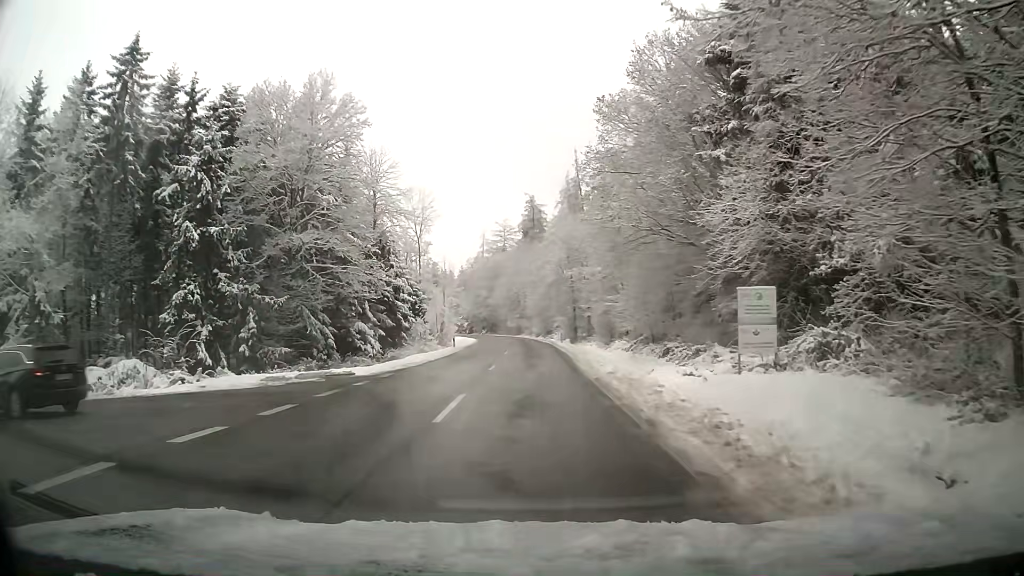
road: tertiary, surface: asphalt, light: Day
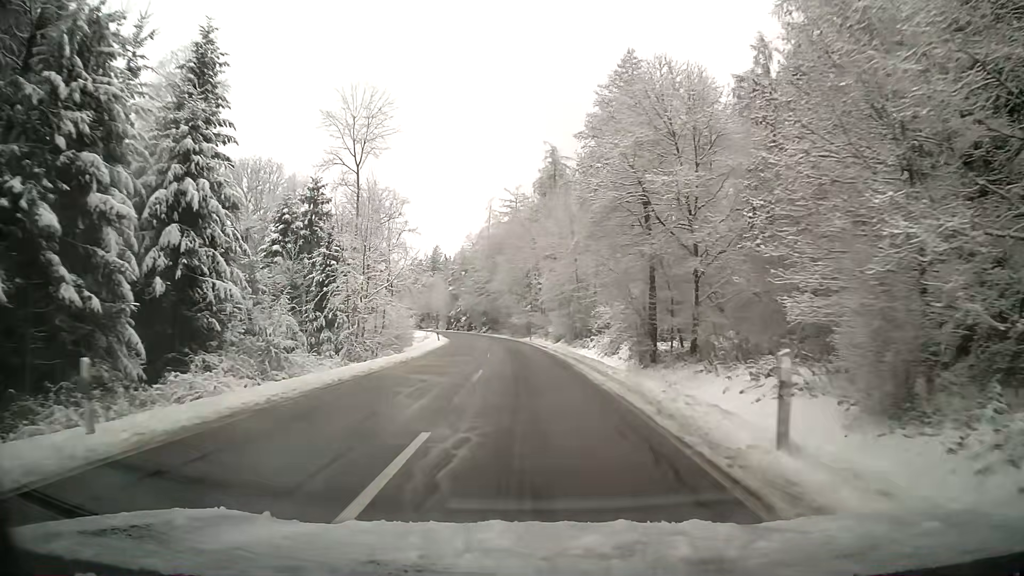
(-0.1, +42.0) m; -1°
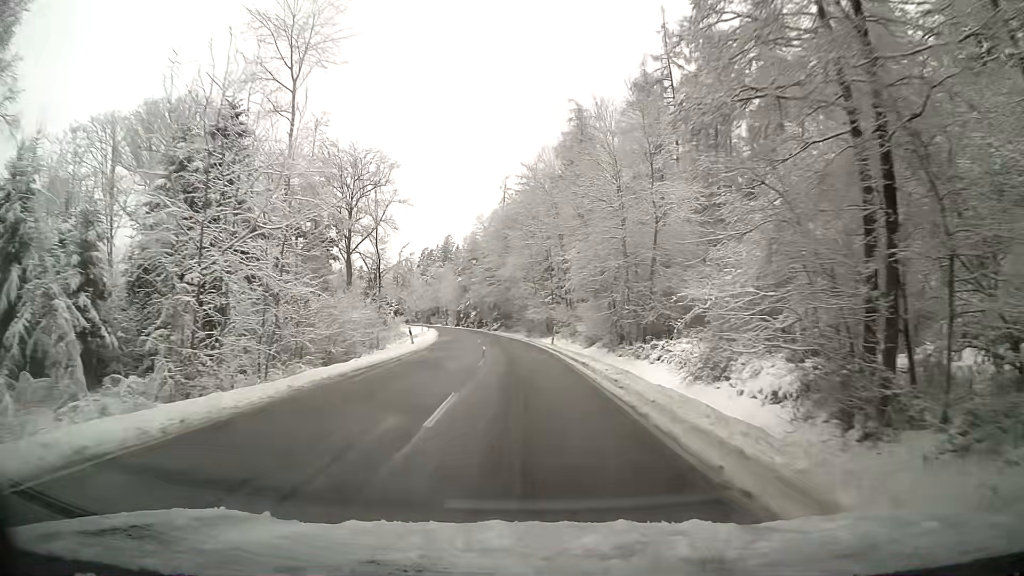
(-0.4, +20.0) m; -2°
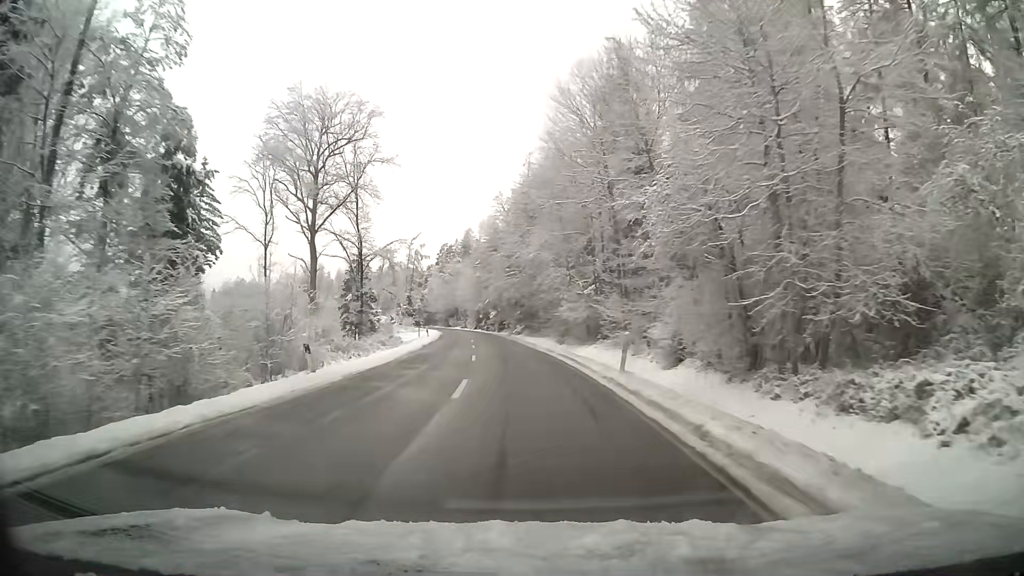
(-0.4, +21.0) m; -3°
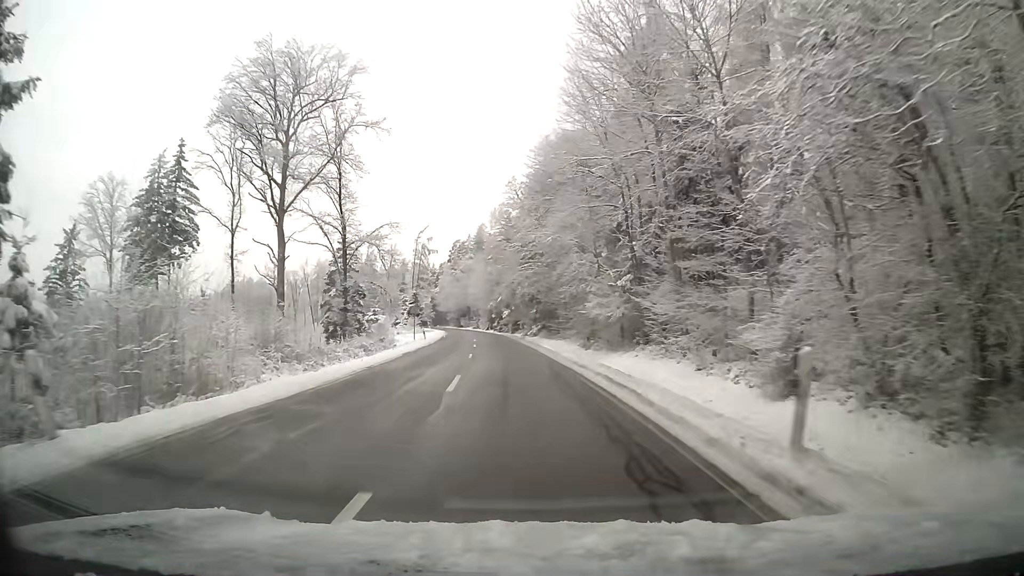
(-0.1, +10.8) m; -1°
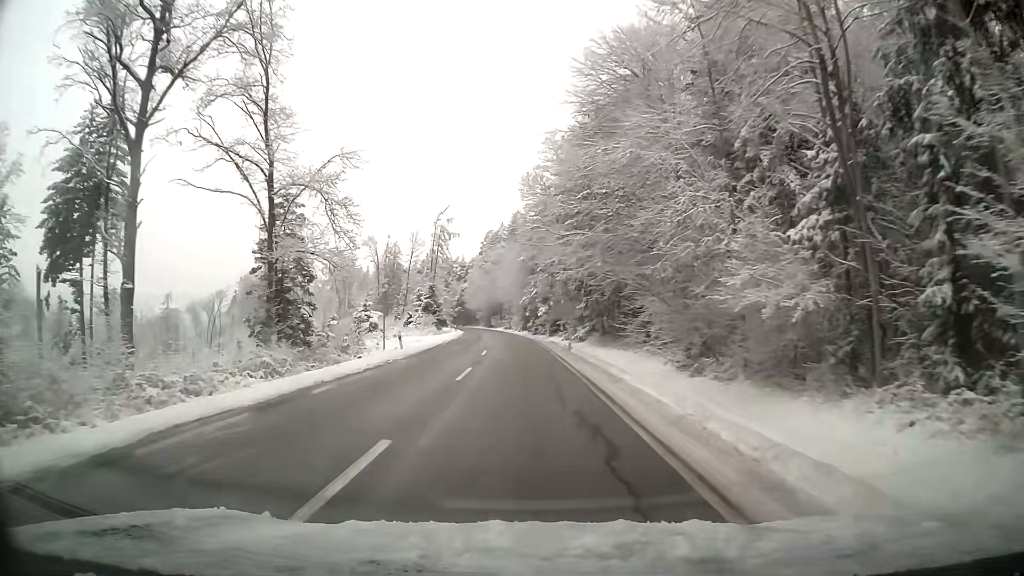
(-0.6, +22.0) m; -3°
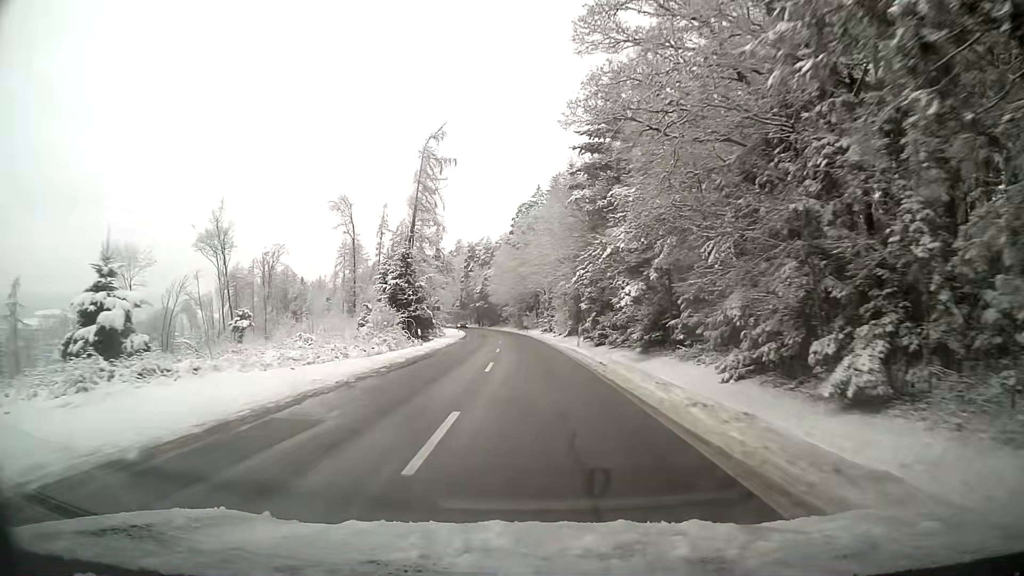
(-1.6, +45.9) m; -3°
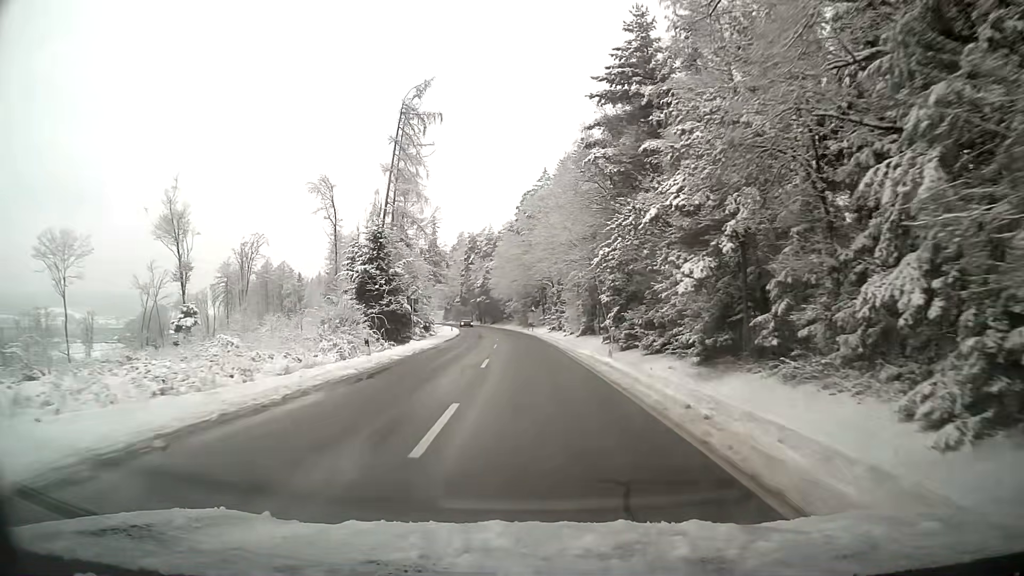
(0.0, +11.5) m; 0°
